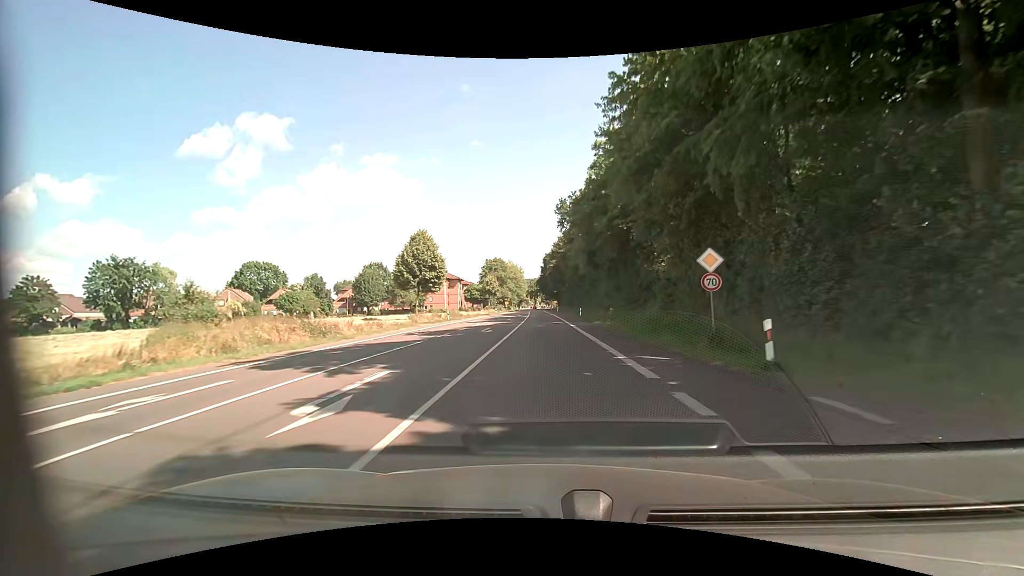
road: tertiary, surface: asphalt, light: Day
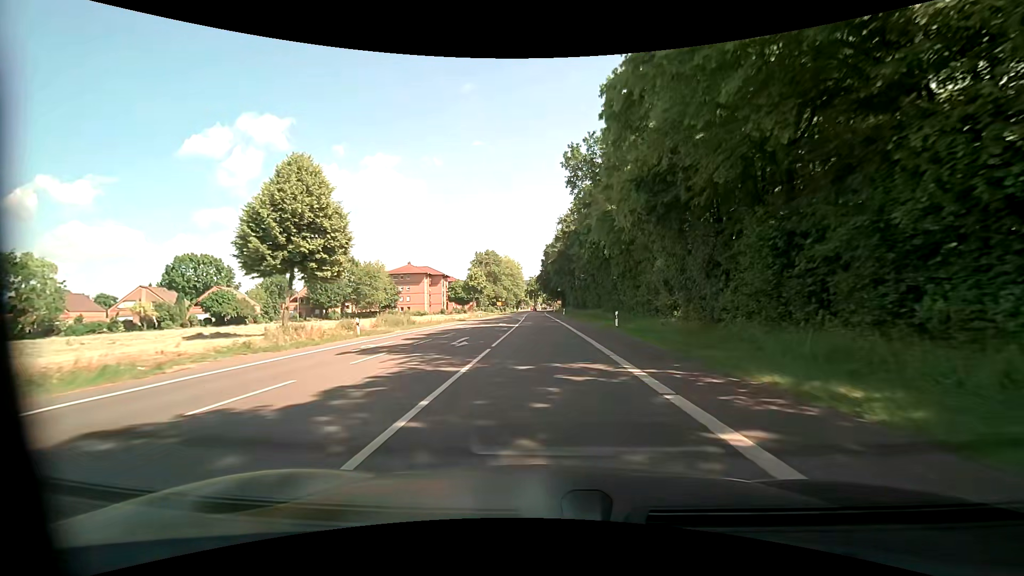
(-0.3, +28.7) m; -1°
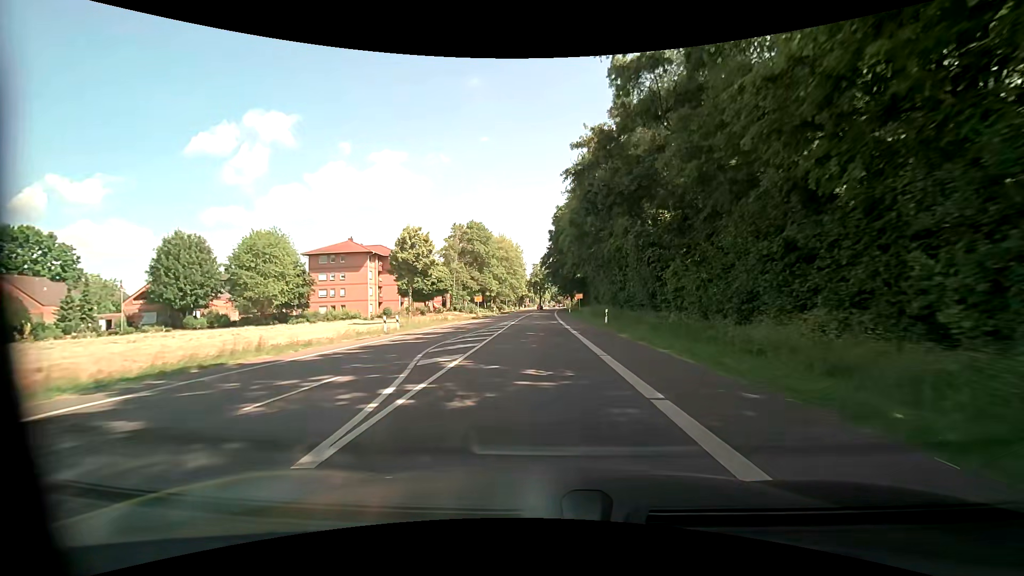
(-0.2, +48.2) m; -1°
(0, +10) (0, +20) (0, +30) (0, +40) (0, +50) (0, +60) (0, +70) (0, +80) (0, +90) (+1, +100) m
